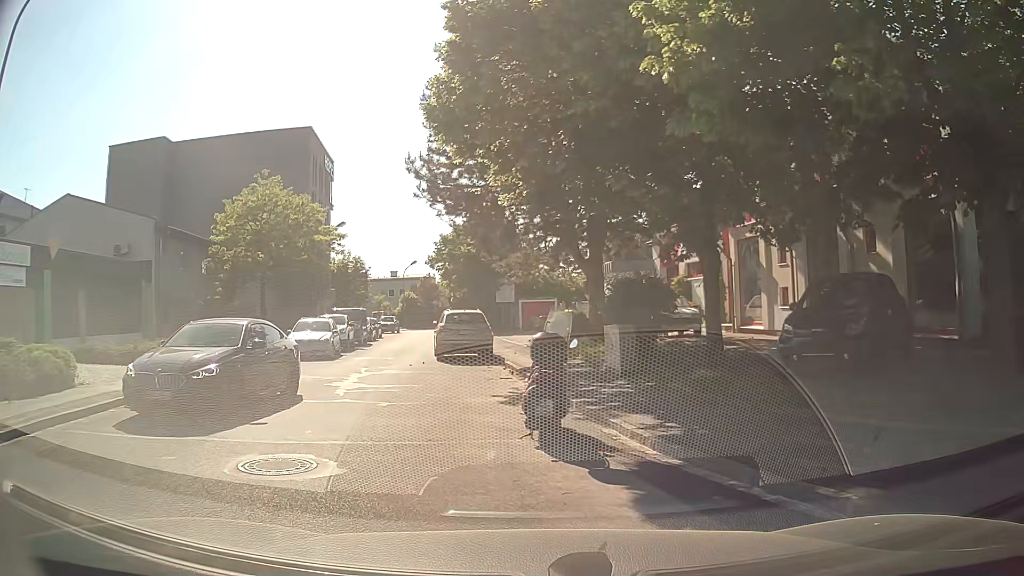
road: unclassified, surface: asphalt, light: Day
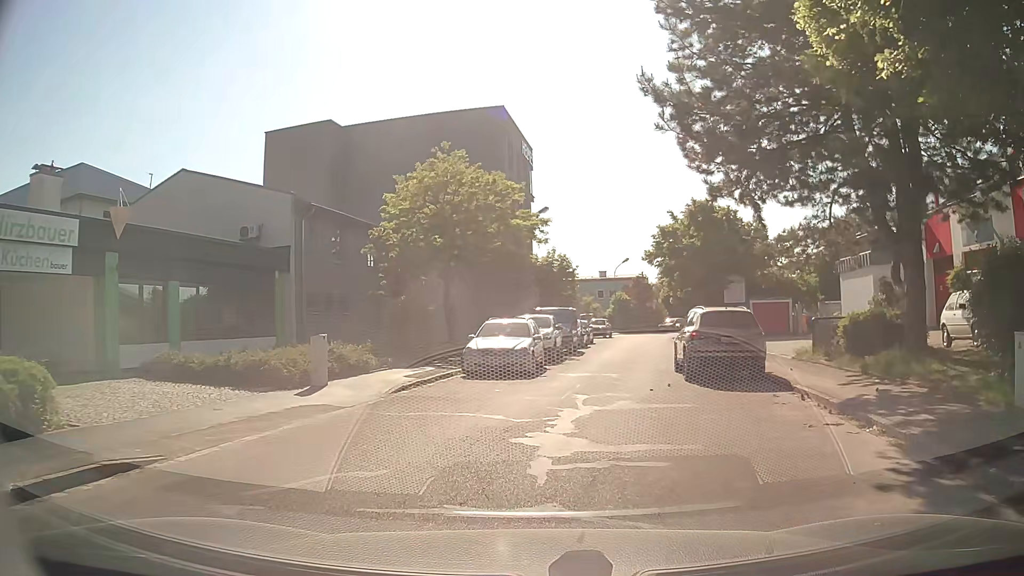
(-1.3, +7.0) m; -16°
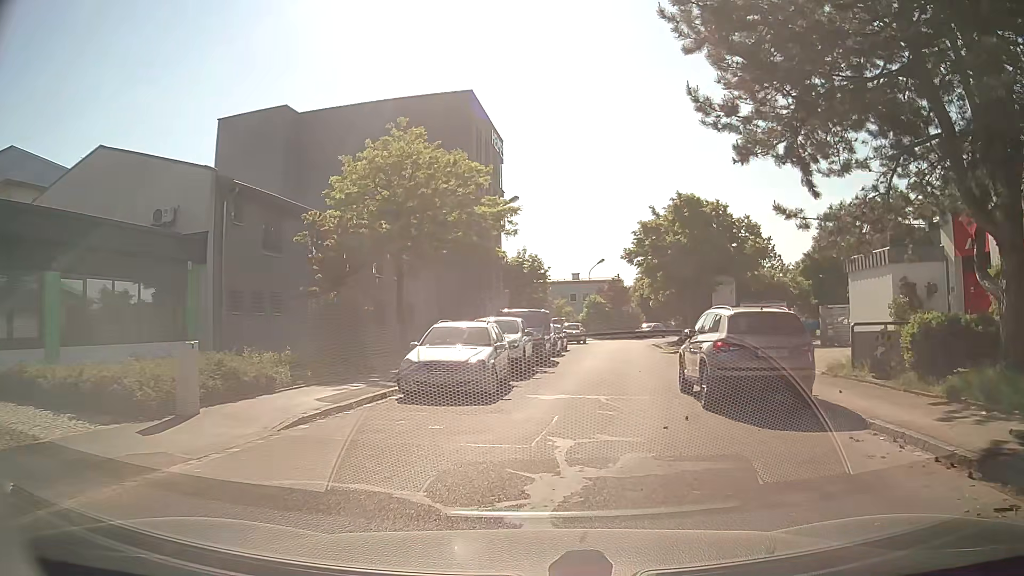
(+0.1, +4.4) m; +1°
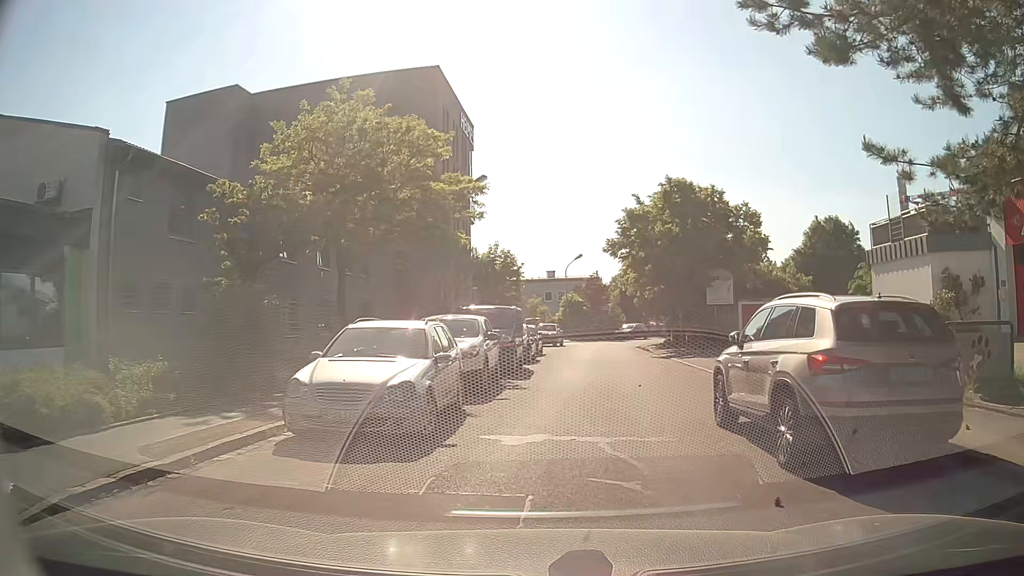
(+0.2, +4.8) m; +3°
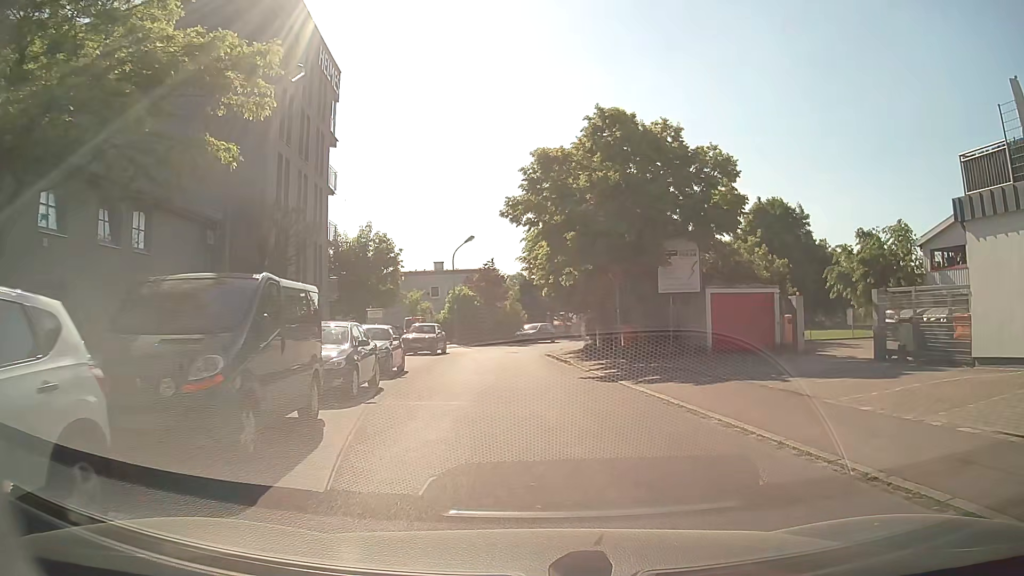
(+1.1, +12.6) m; +9°
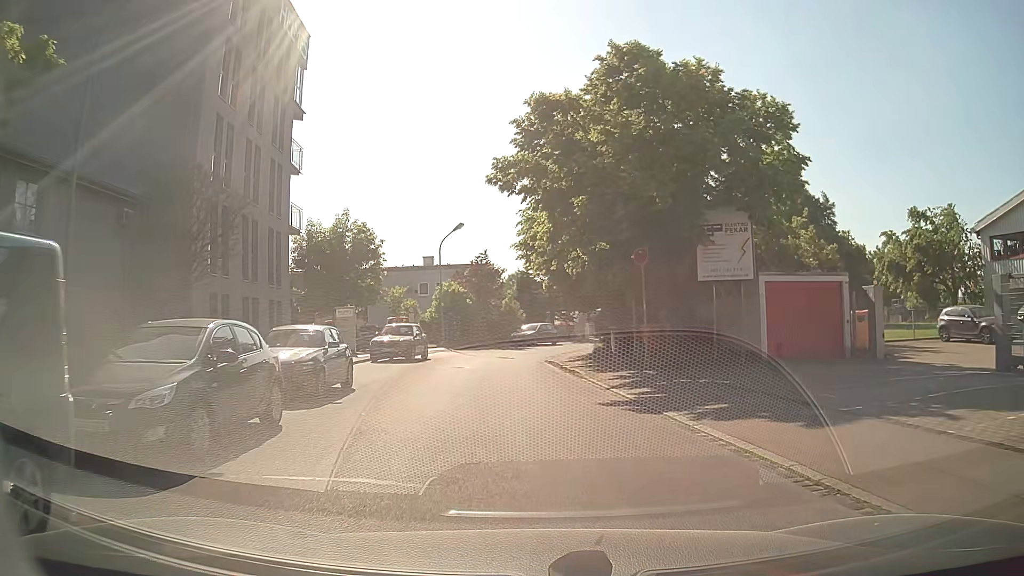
(+0.1, +6.2) m; -1°
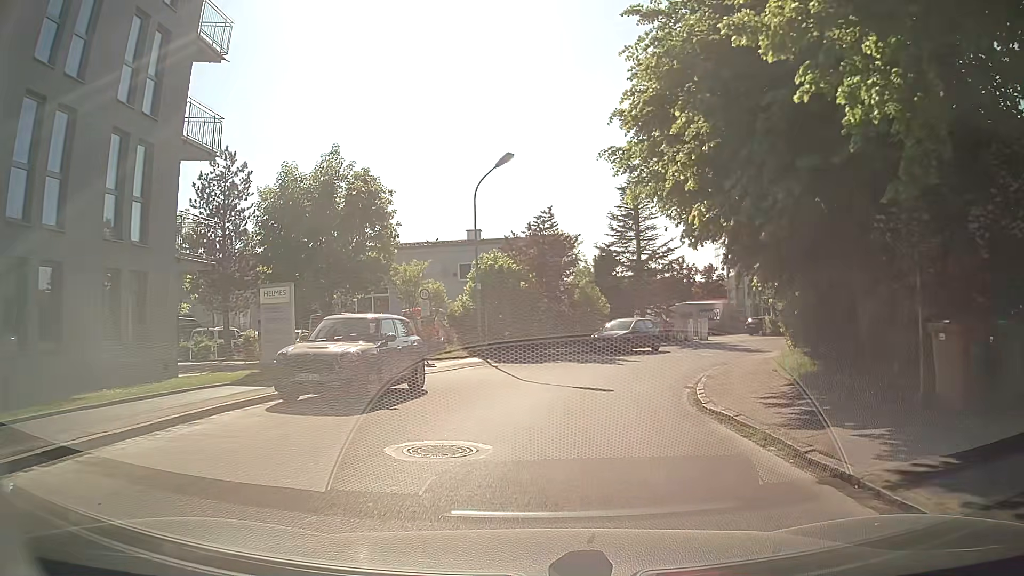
(-0.7, +16.4) m; -4°
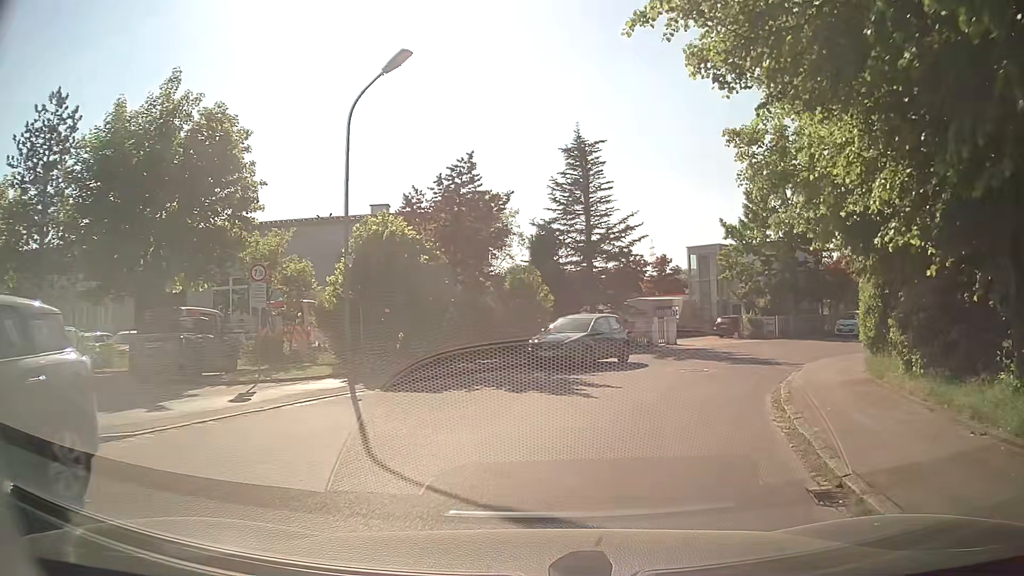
(+0.4, +9.8) m; +5°
(+1, +10) (+5, +19) (+11, +27) (+19, +33) (+26, +40) (+34, +46) (+42, +52) (+50, +58) (+58, +65) (+65, +71) m
